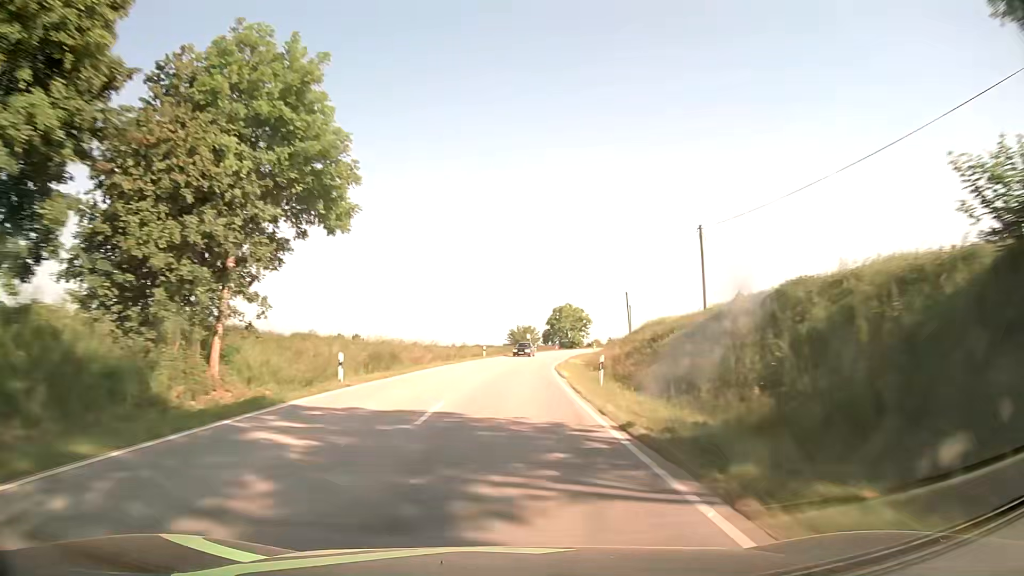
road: secondary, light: Day
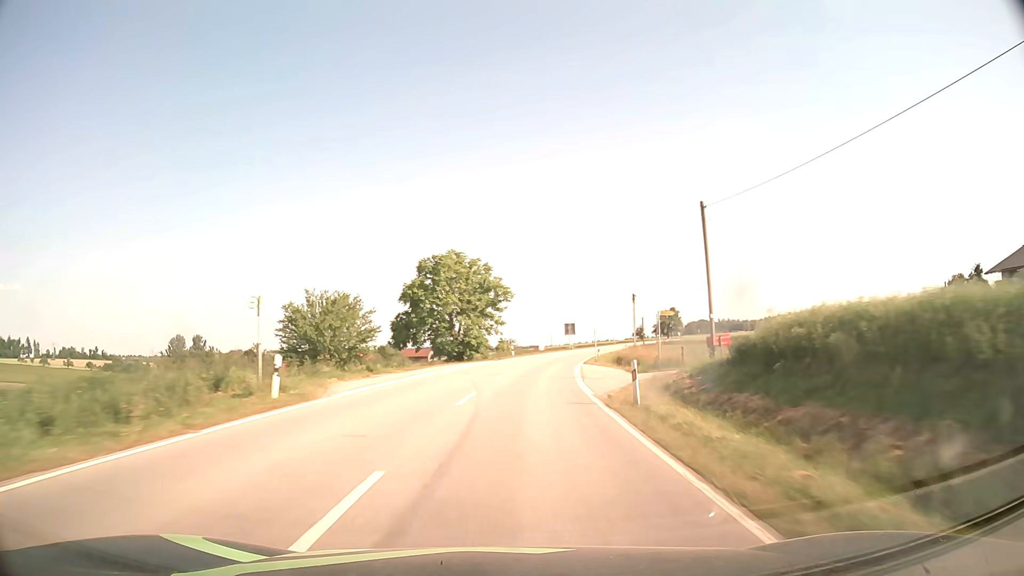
(+6.2, +79.3) m; +10°
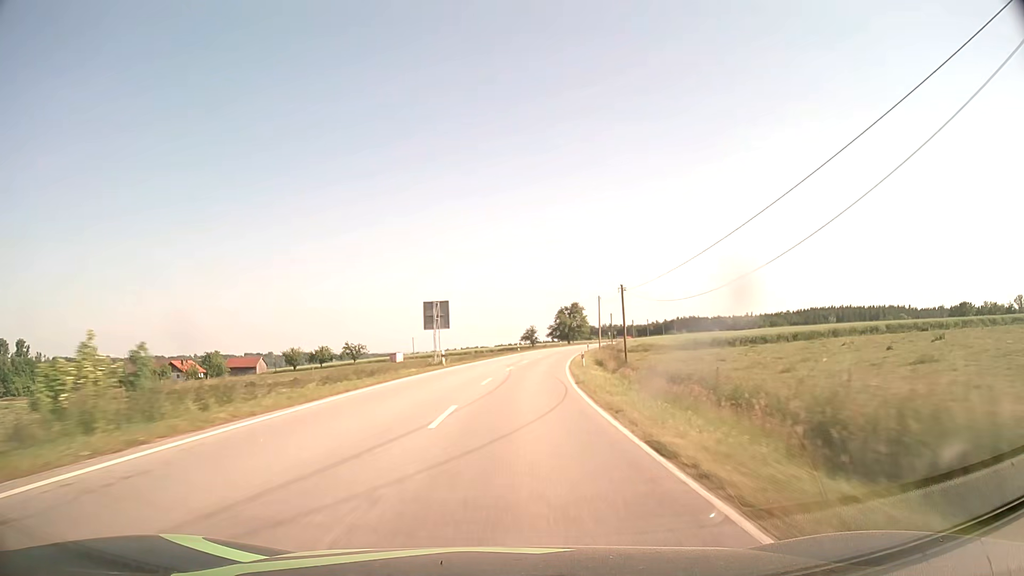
(+6.2, +63.0) m; +11°
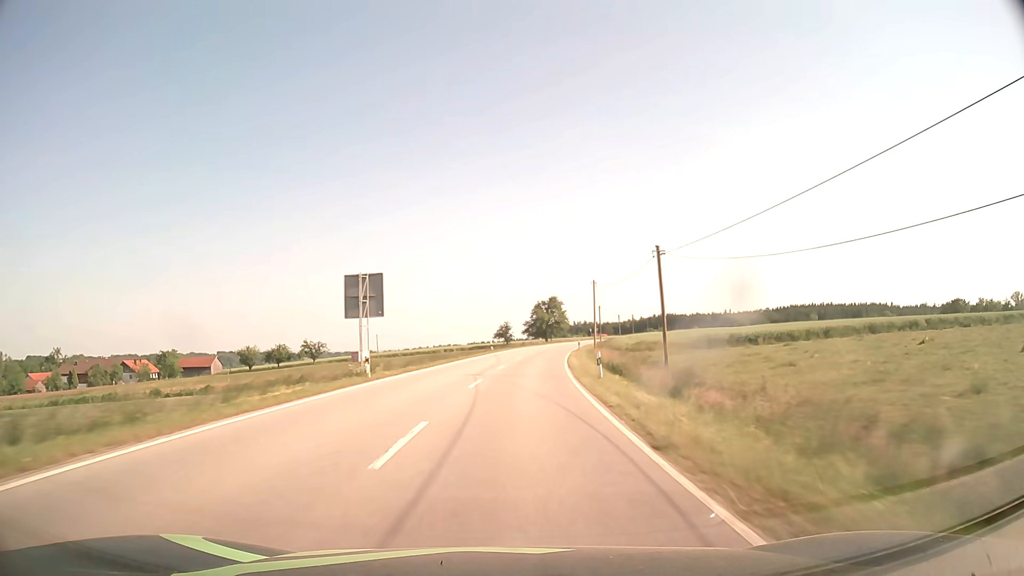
(+0.4, +15.8) m; +3°
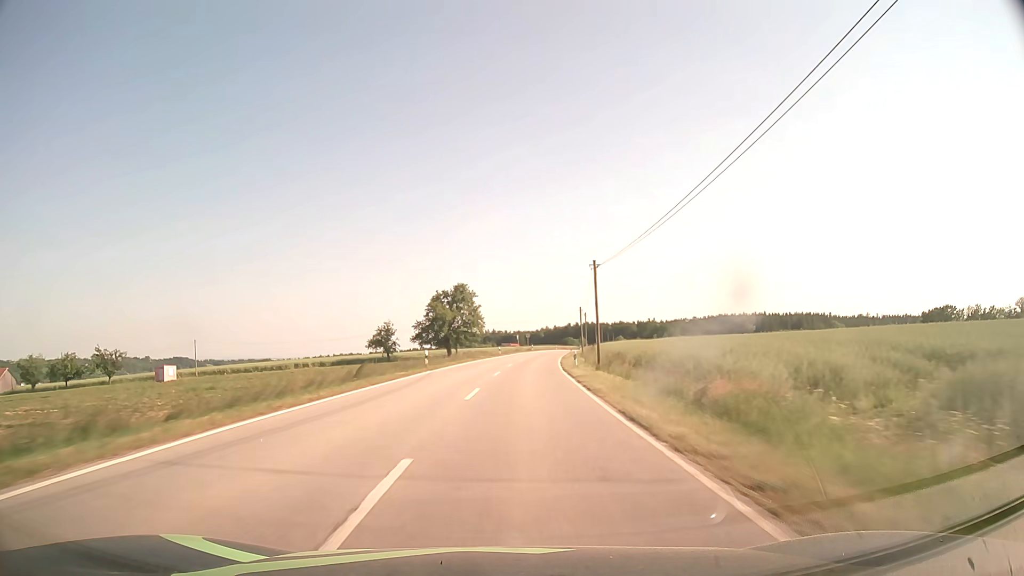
(+4.3, +62.9) m; +8°
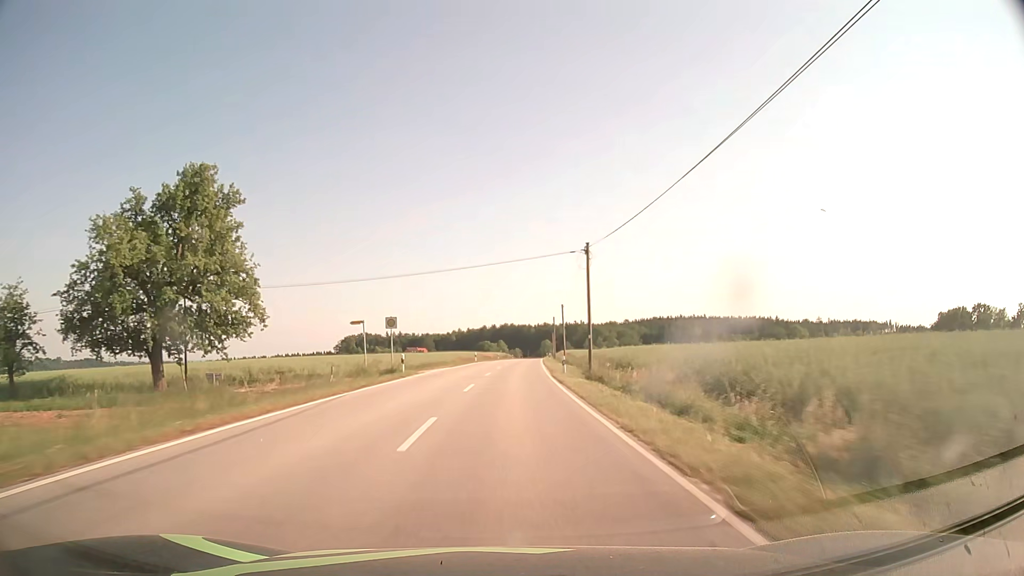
(+5.1, +78.7) m; +7°
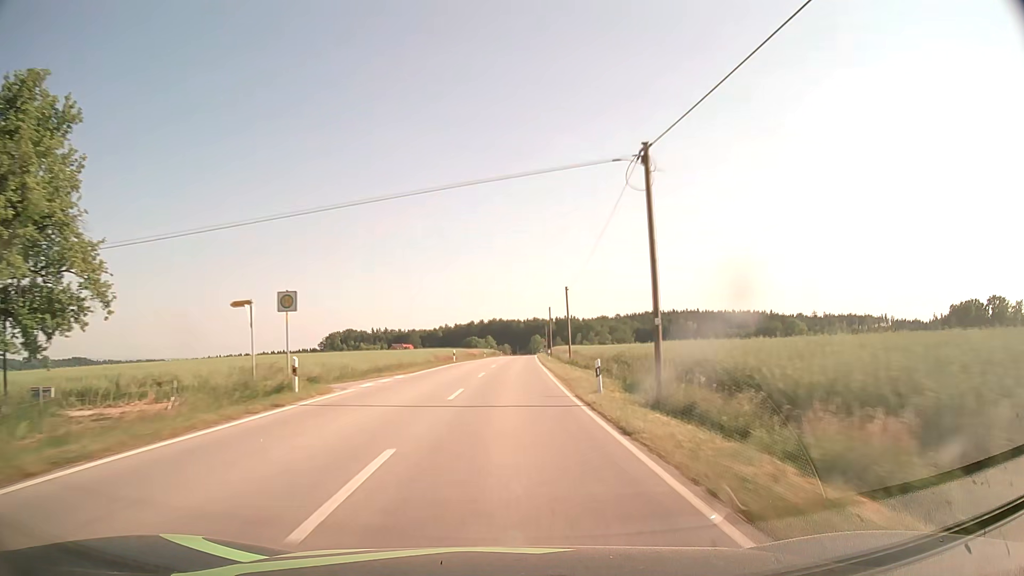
(+0.2, +15.8) m; +1°
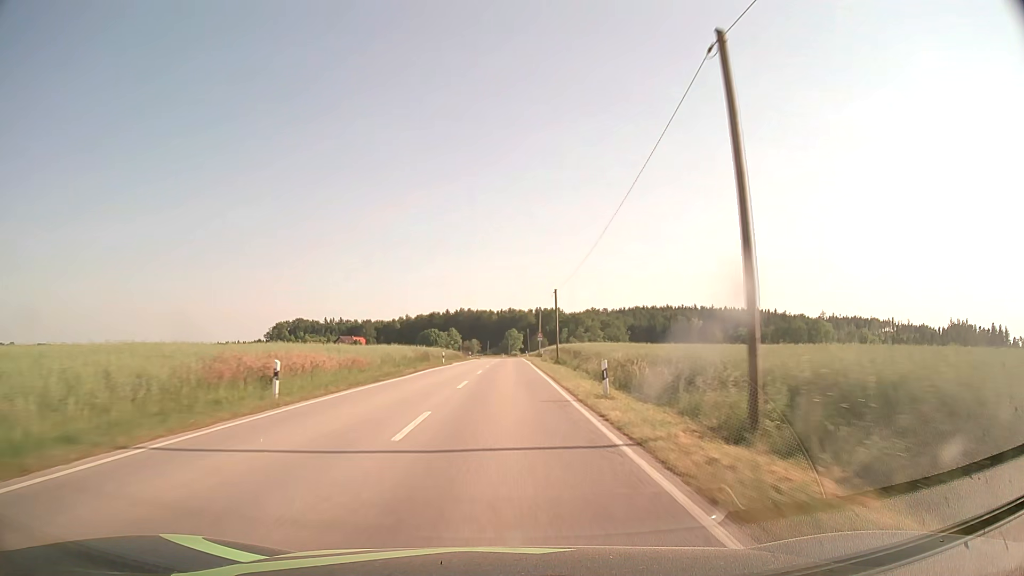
(+2.0, +79.2) m; +2°
(0, +10) (0, +20) (0, +30) (0, +40) (0, +50) (0, +60) (0, +70) (0, +80) (0, +90) (0, +100) m
